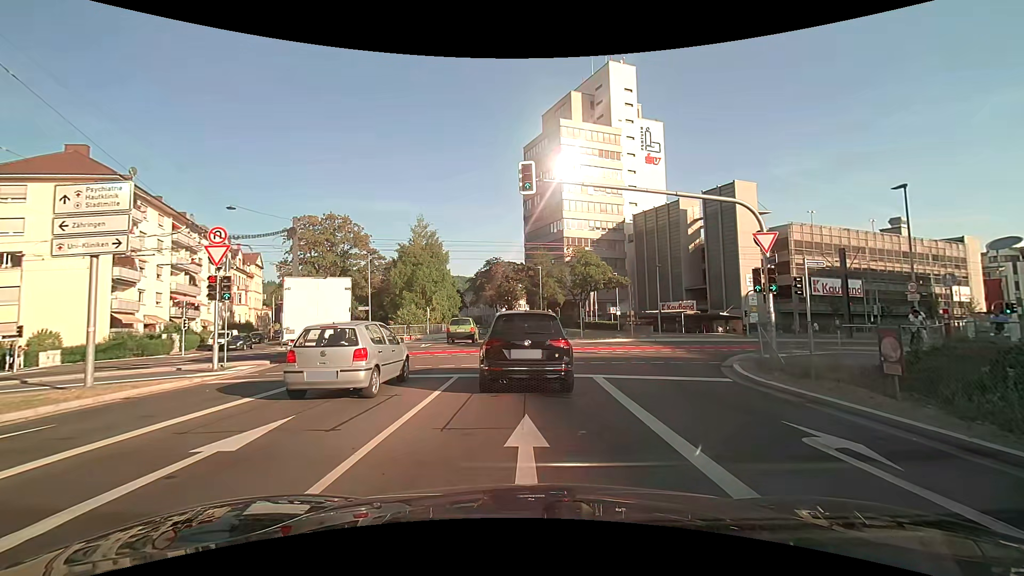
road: primary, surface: asphalt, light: Day
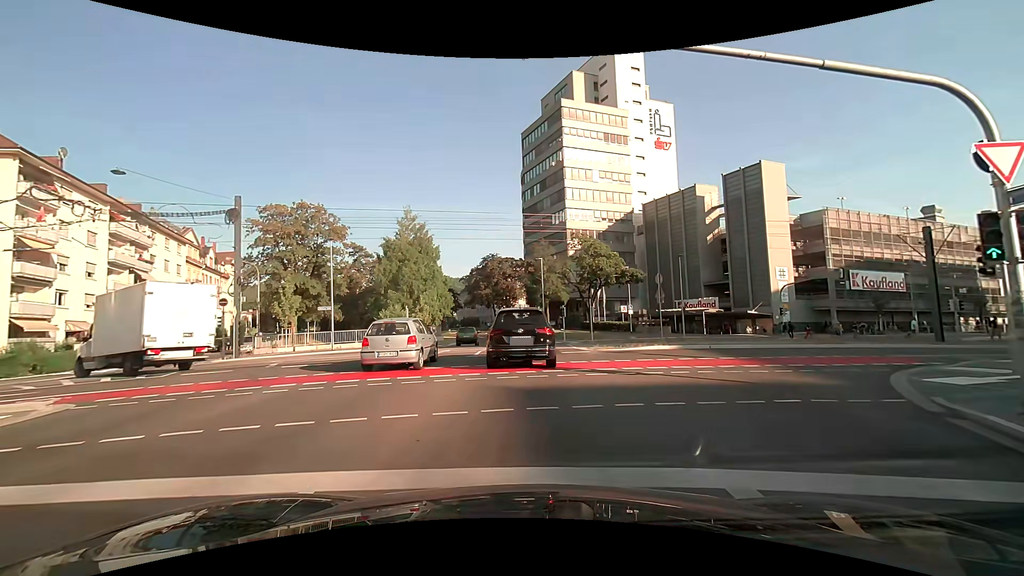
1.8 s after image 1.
(+0.2, +8.8) m; +2°
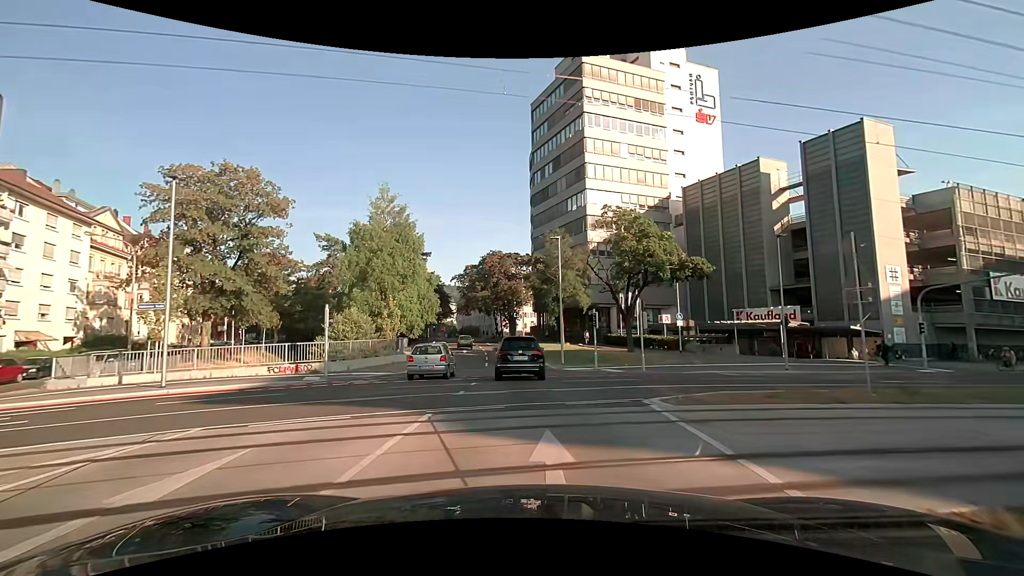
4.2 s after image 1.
(-0.3, +17.6) m; -2°
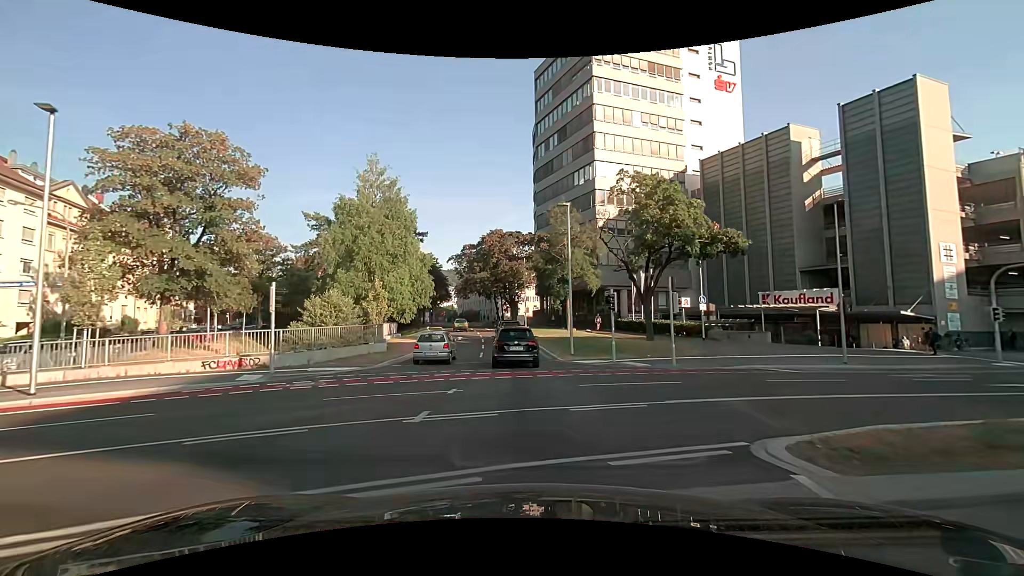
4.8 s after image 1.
(0.0, +5.2) m; 0°
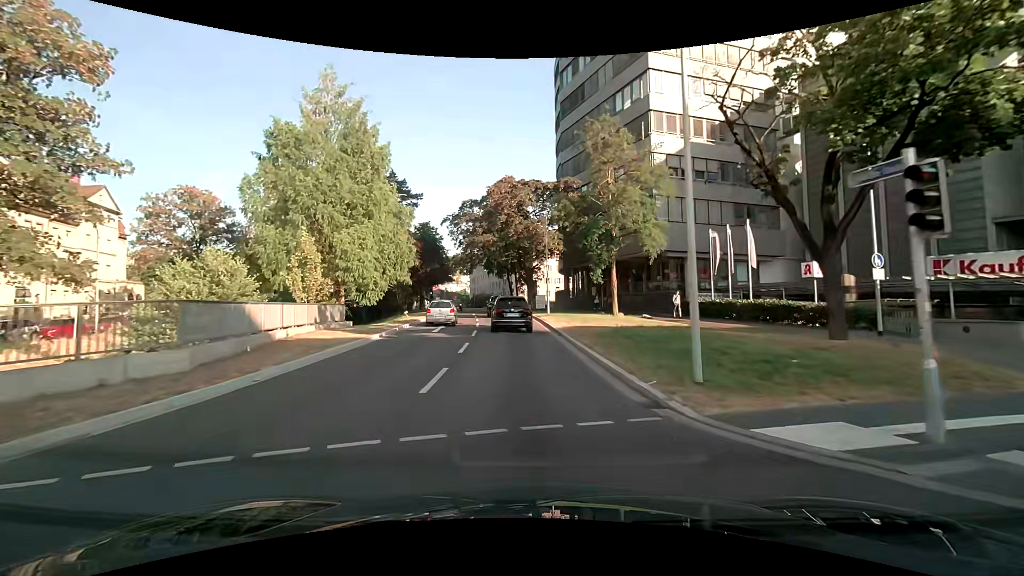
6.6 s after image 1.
(-0.4, +17.3) m; -3°
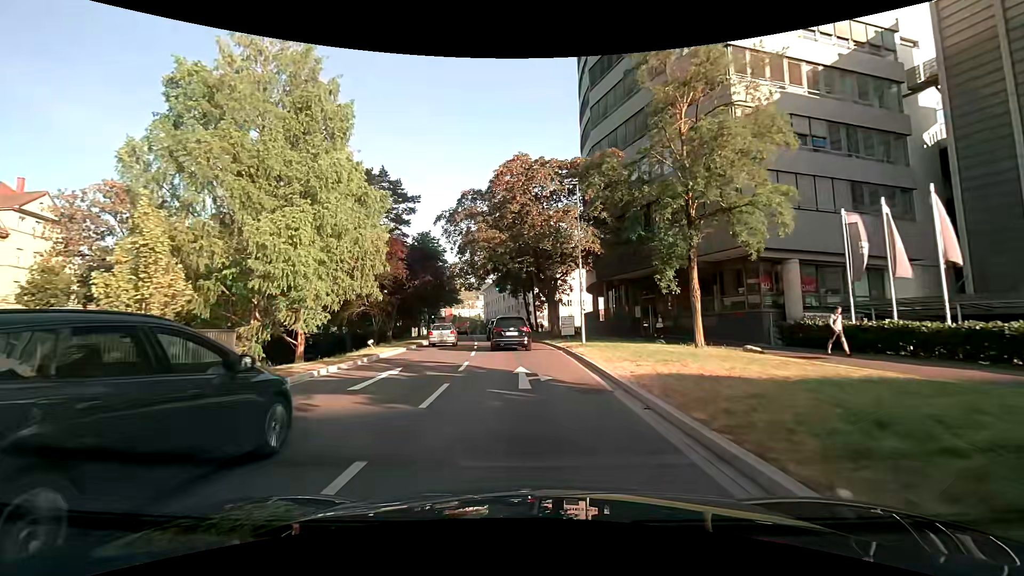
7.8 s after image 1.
(-0.2, +12.5) m; -2°
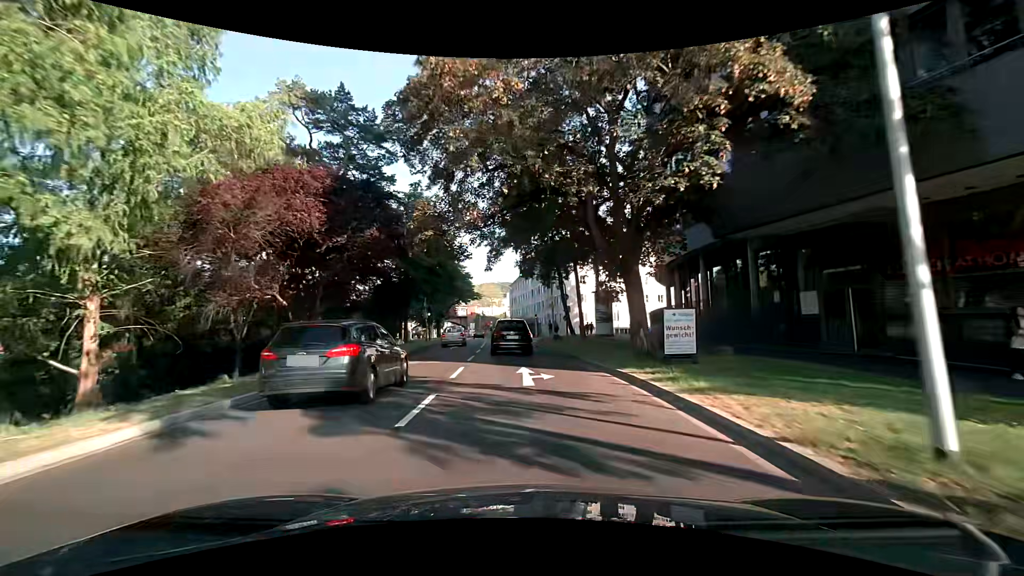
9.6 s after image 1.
(-0.5, +19.4) m; -3°
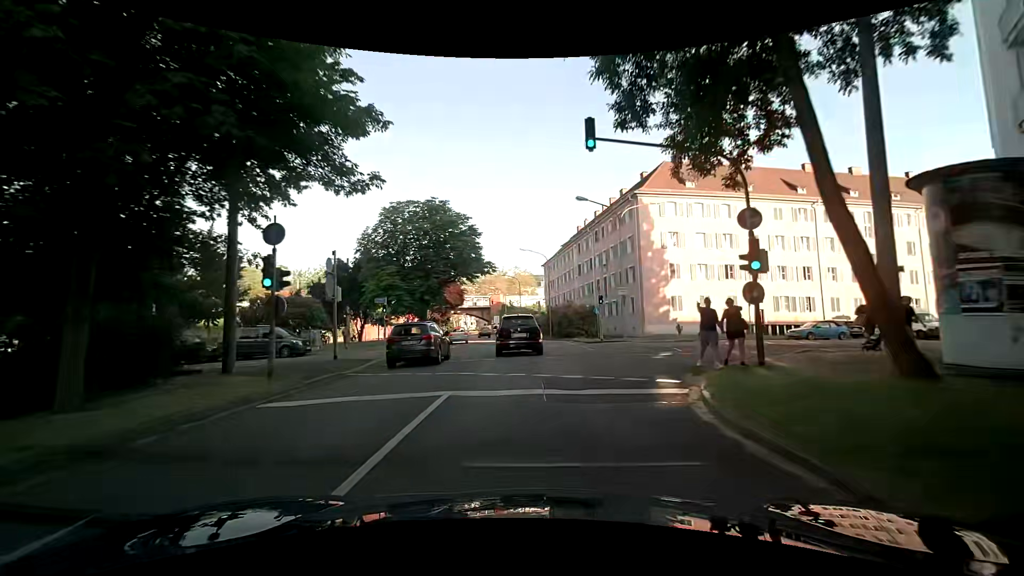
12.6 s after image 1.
(-1.7, +32.0) m; -3°
